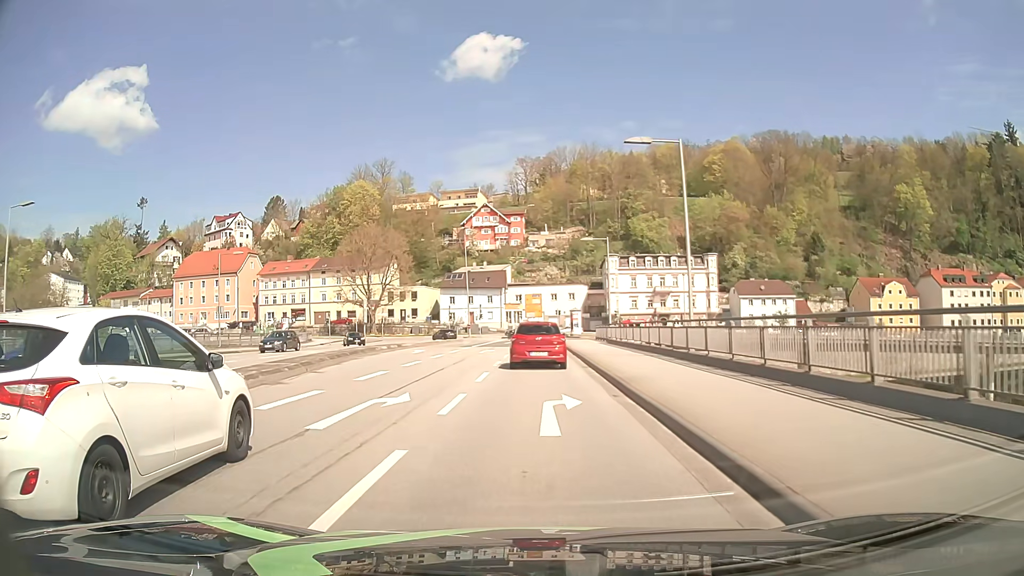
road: primary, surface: asphalt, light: Day
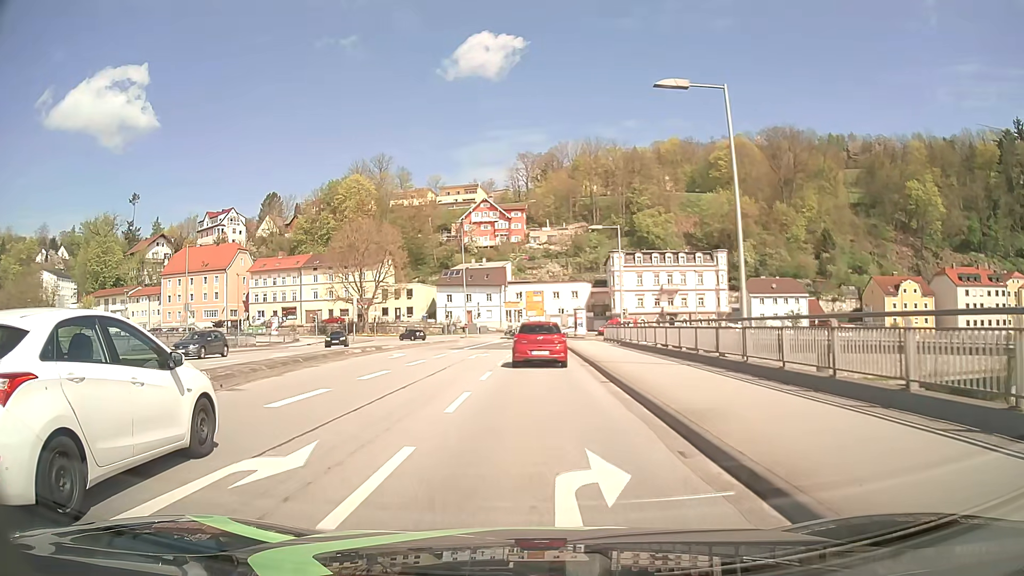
(0.0, +5.8) m; 0°
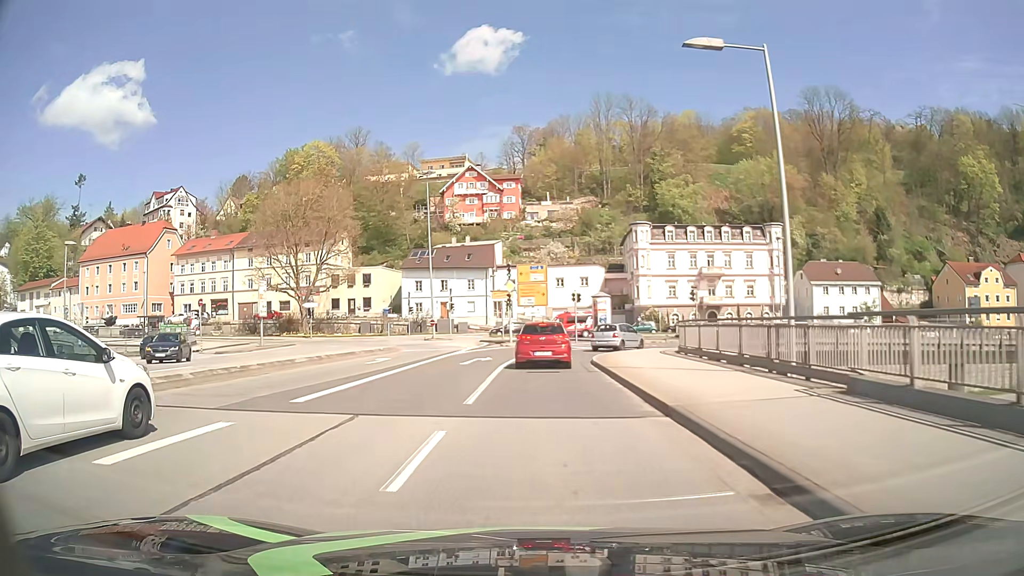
(+0.1, +29.0) m; 0°
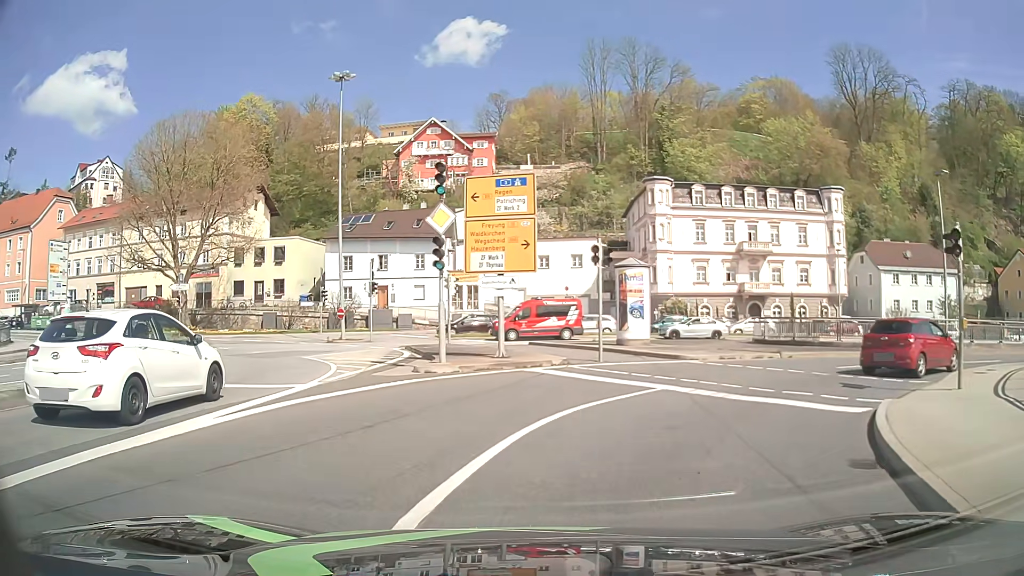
(+0.2, +24.8) m; +2°
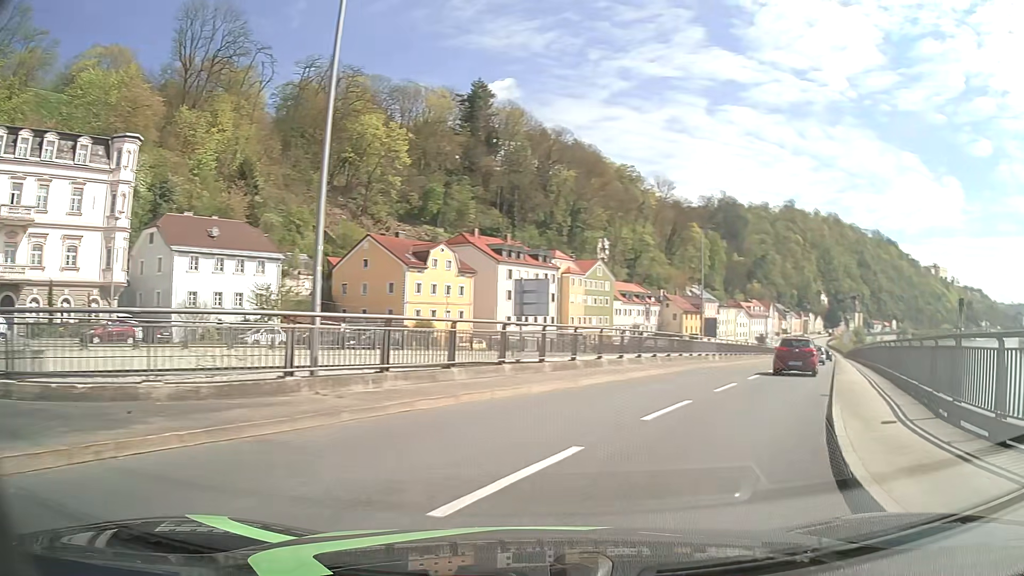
(+8.9, +17.4) m; +59°
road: primary_link
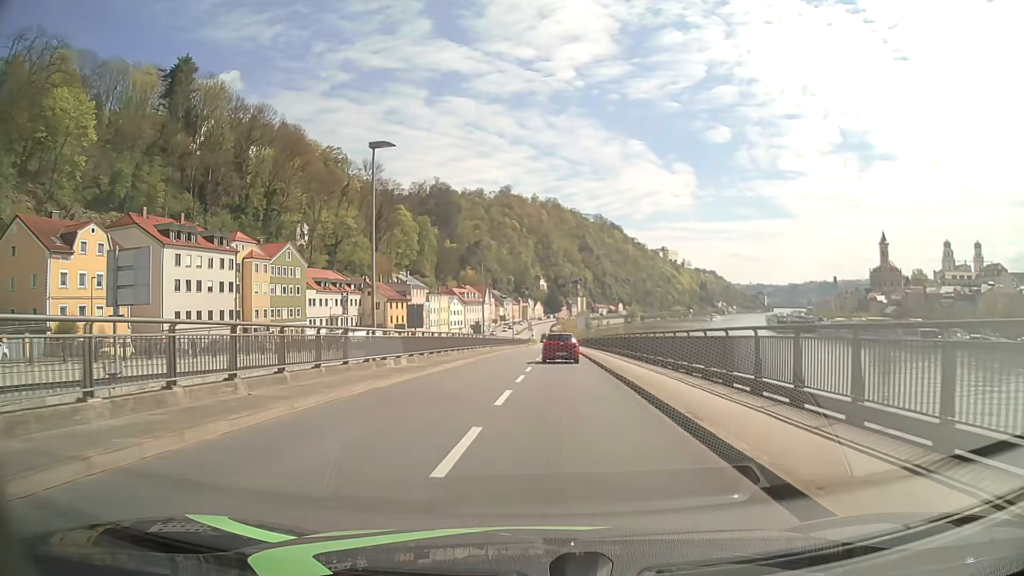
(+5.0, +15.5) m; +26°
